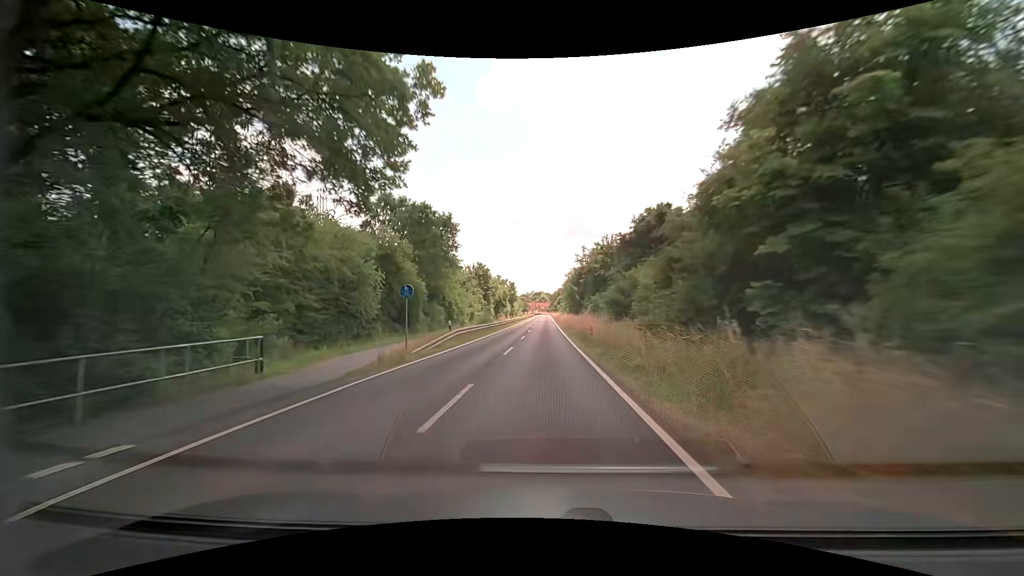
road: secondary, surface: asphalt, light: Day
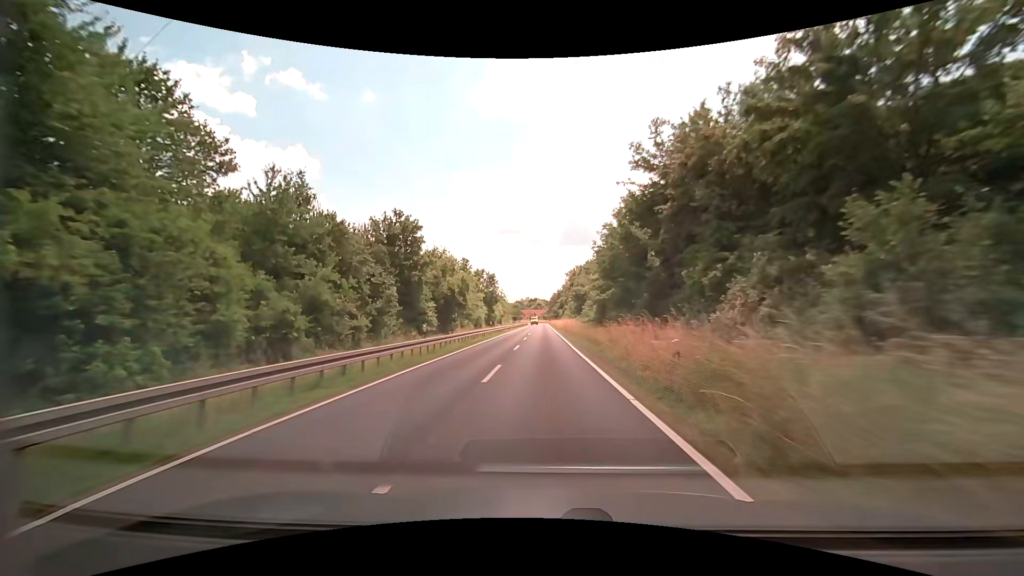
(+0.1, +53.7) m; 0°
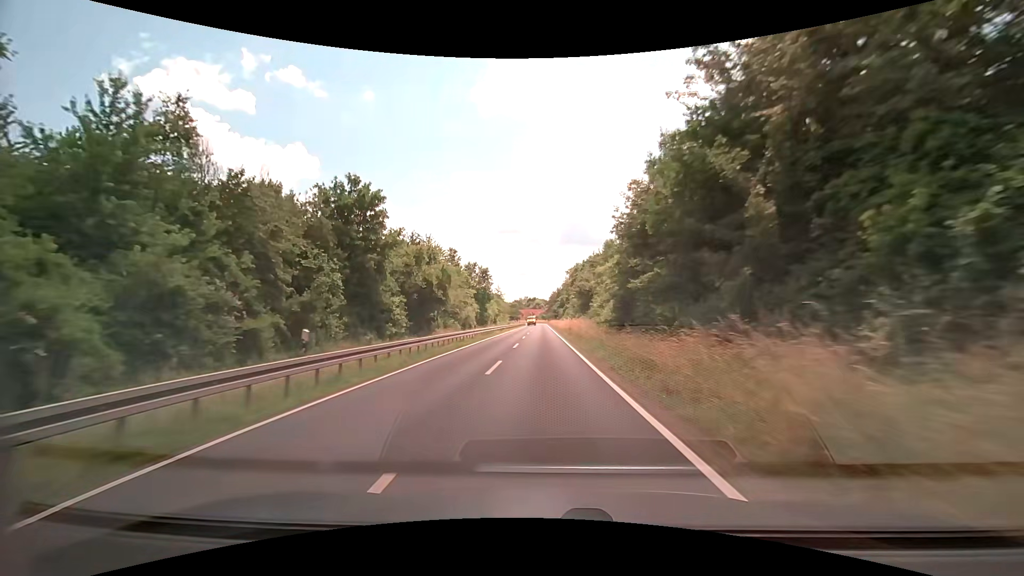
(0.0, +10.8) m; 0°
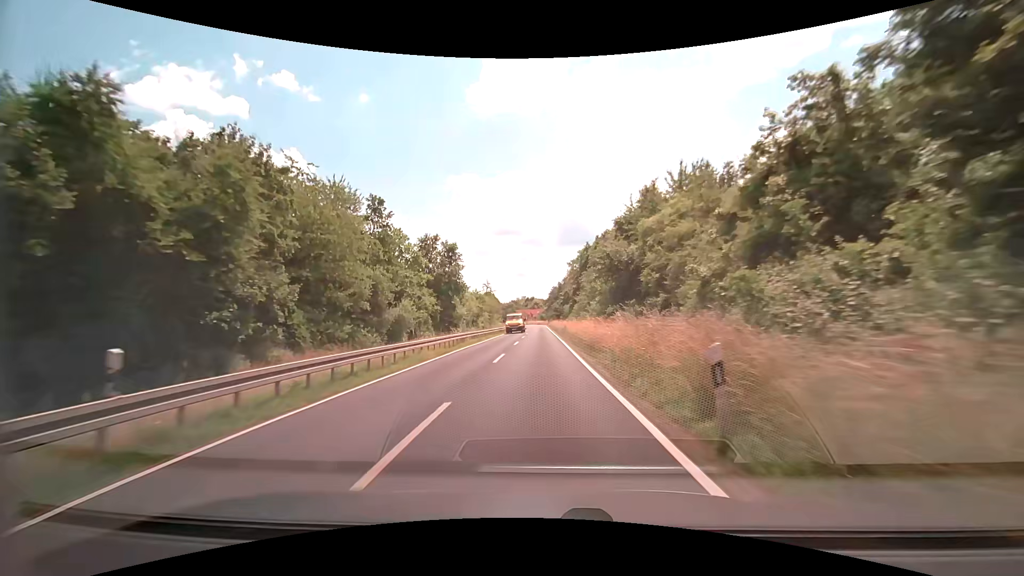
(+0.1, +32.2) m; 0°
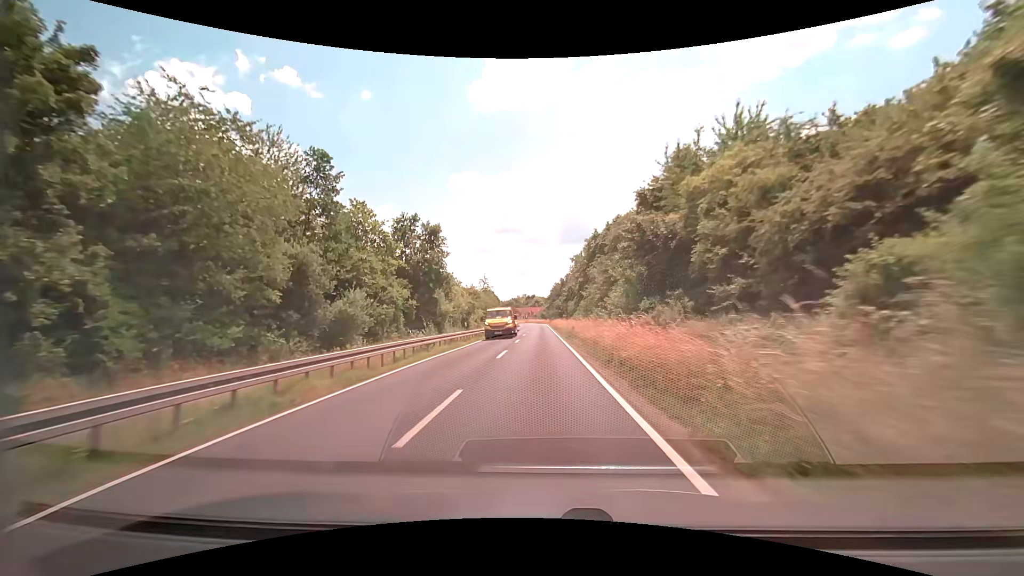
(0.0, +10.7) m; 0°
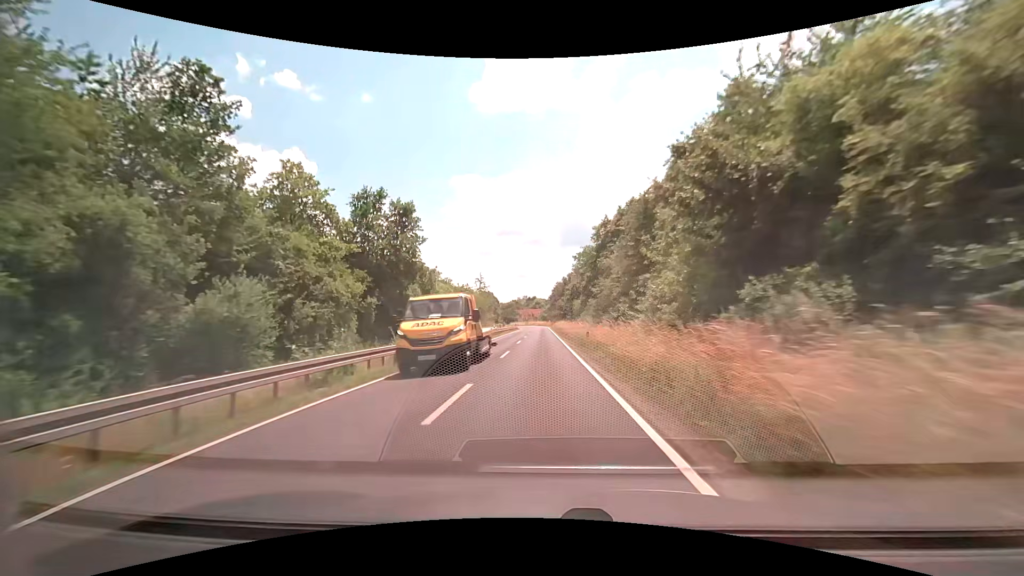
(0.0, +10.7) m; 0°
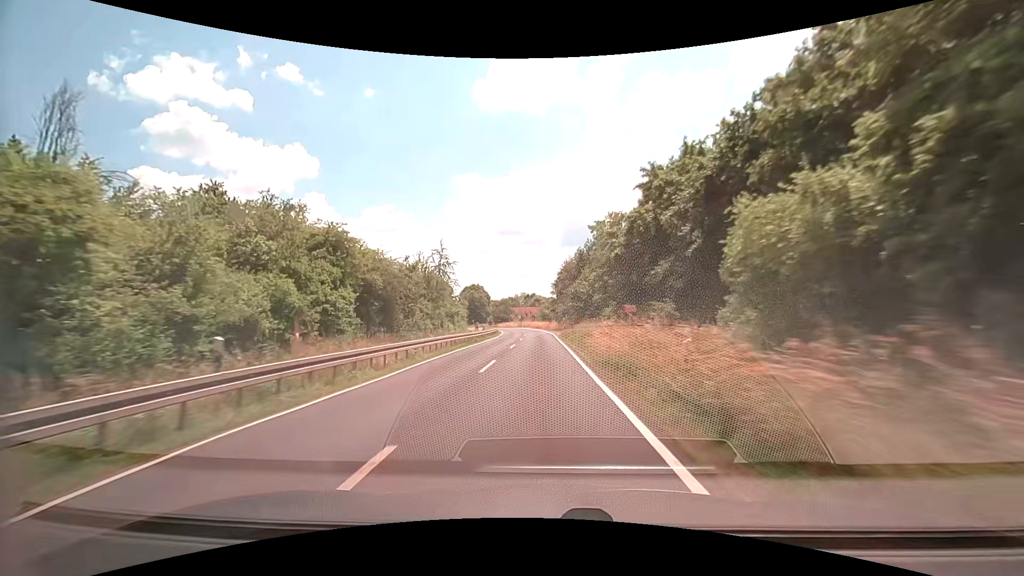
(-0.1, +53.4) m; 0°
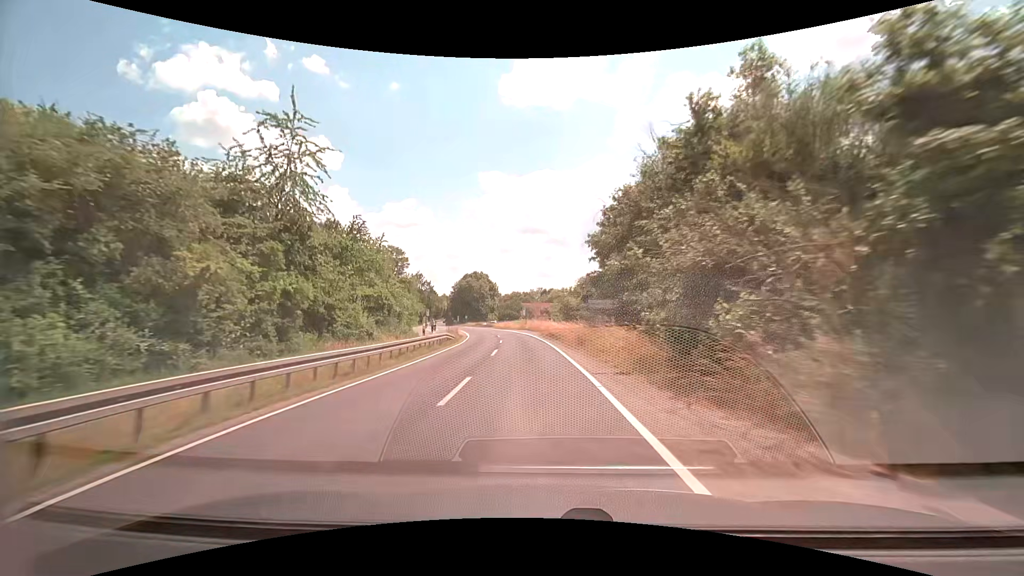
(-0.5, +53.0) m; -2°
(0, +10) (0, +20) (-1, +30) (-2, +40) (-3, +50) (-4, +60) (-6, +70) (-8, +79) (-10, +89) (-13, +99) m
